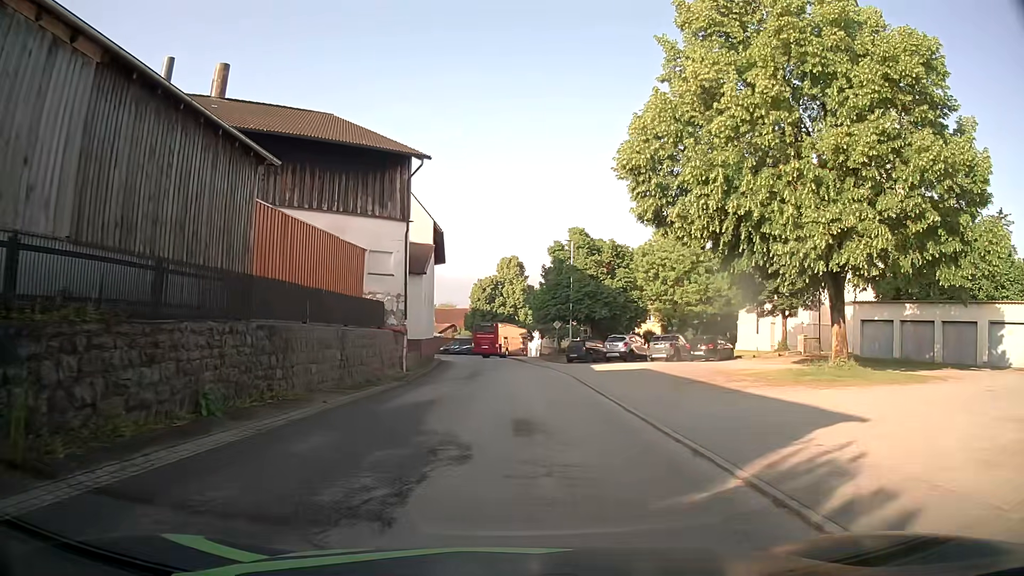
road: tertiary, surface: asphalt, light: Day
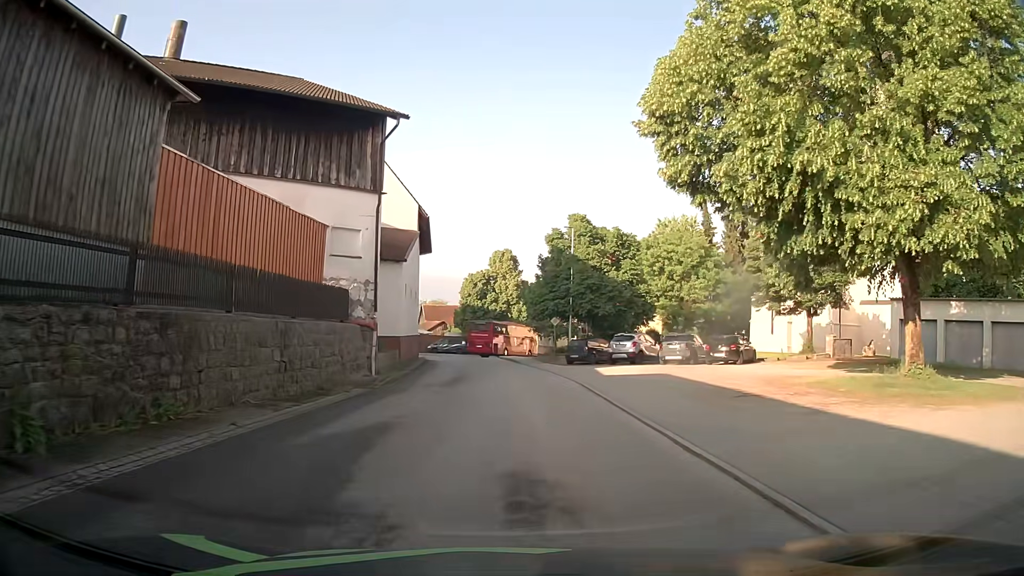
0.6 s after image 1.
(+0.1, +5.0) m; +2°
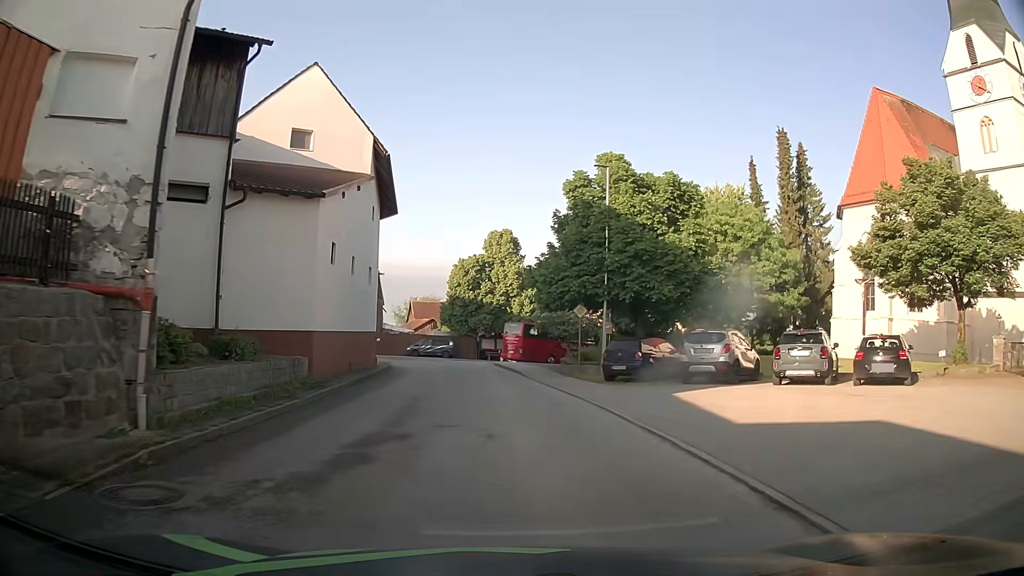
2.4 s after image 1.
(0.0, +14.9) m; 0°
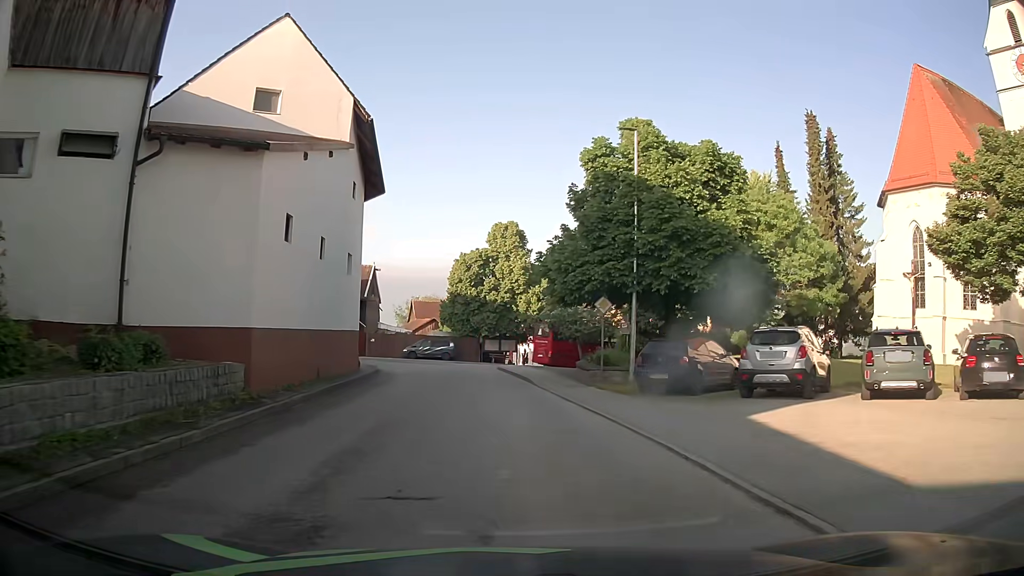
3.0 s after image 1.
(0.0, +5.0) m; -1°
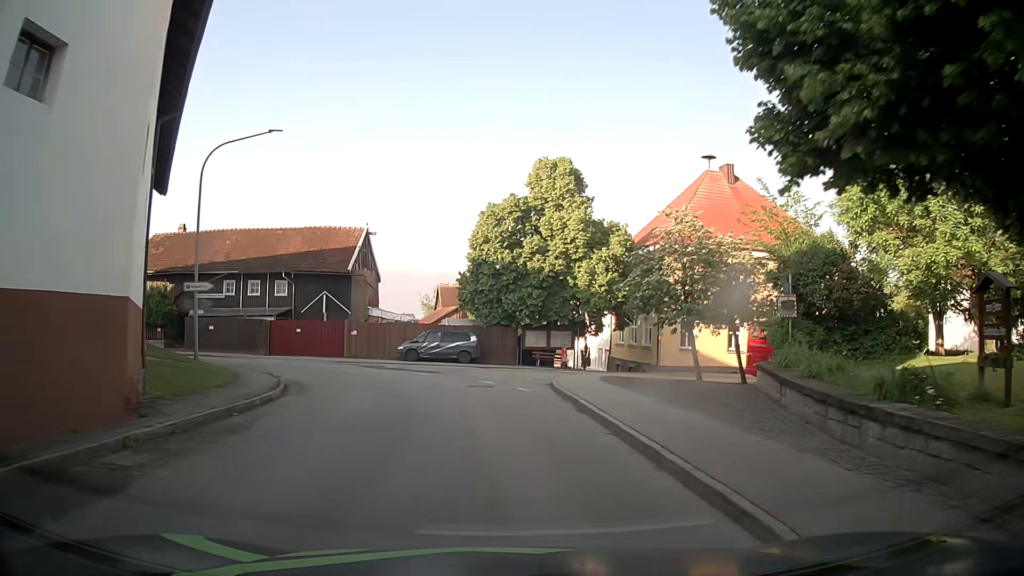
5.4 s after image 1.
(-0.3, +20.0) m; -3°
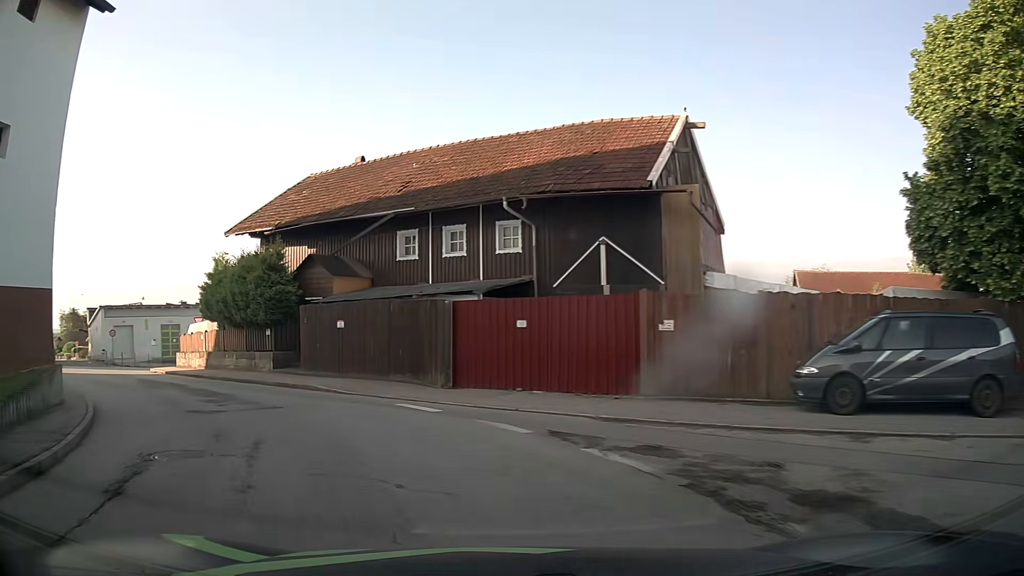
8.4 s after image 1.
(-3.8, +24.4) m; -27°
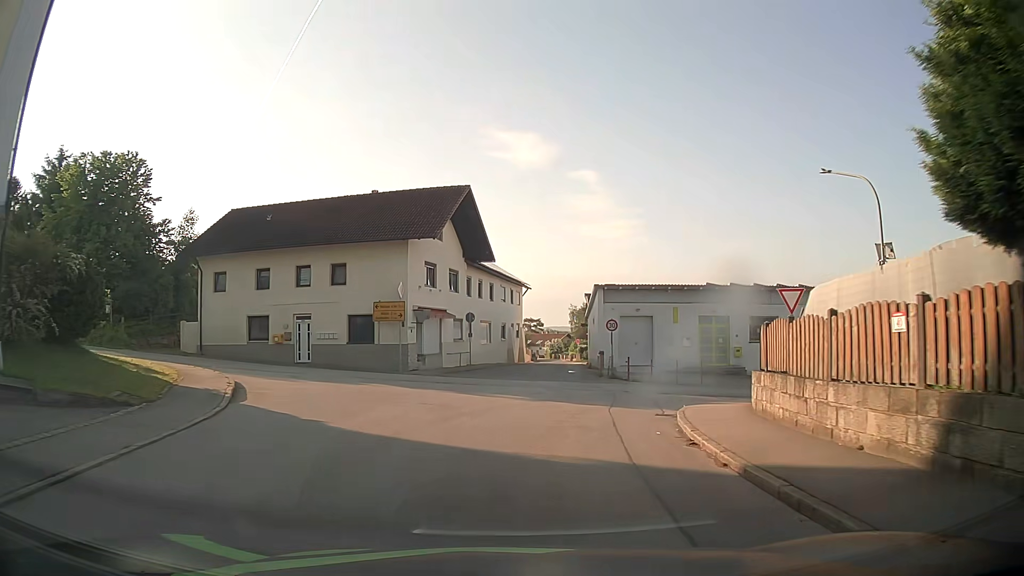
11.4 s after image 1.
(-10.8, +20.7) m; -47°
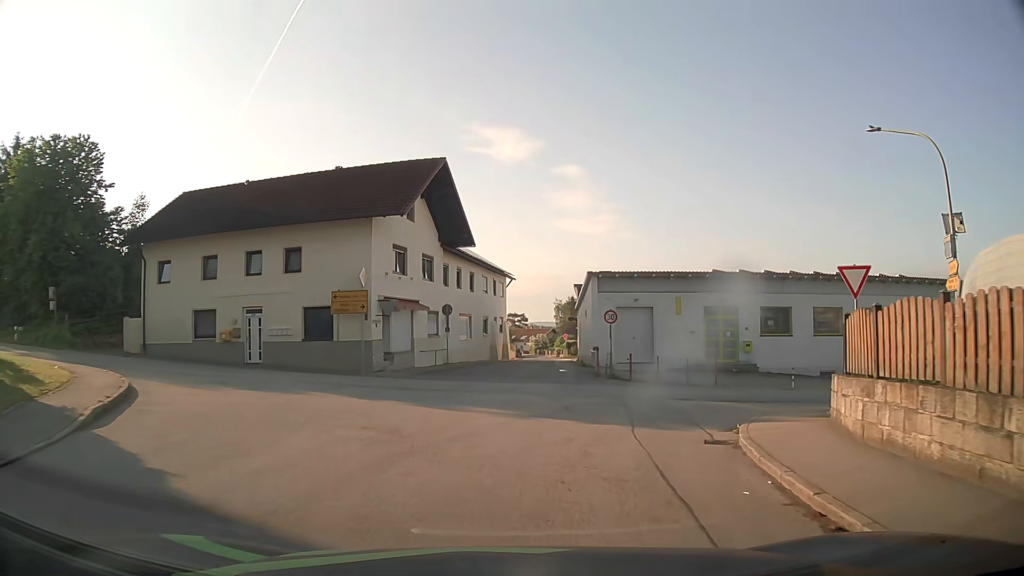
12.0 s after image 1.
(0.0, +4.6) m; +1°
(+1, +10) (+6, +19) (+14, +23) (+24, +26) (+34, +27) (+44, +28) (+54, +29) (+64, +29) (+74, +29) (+84, +29) m
